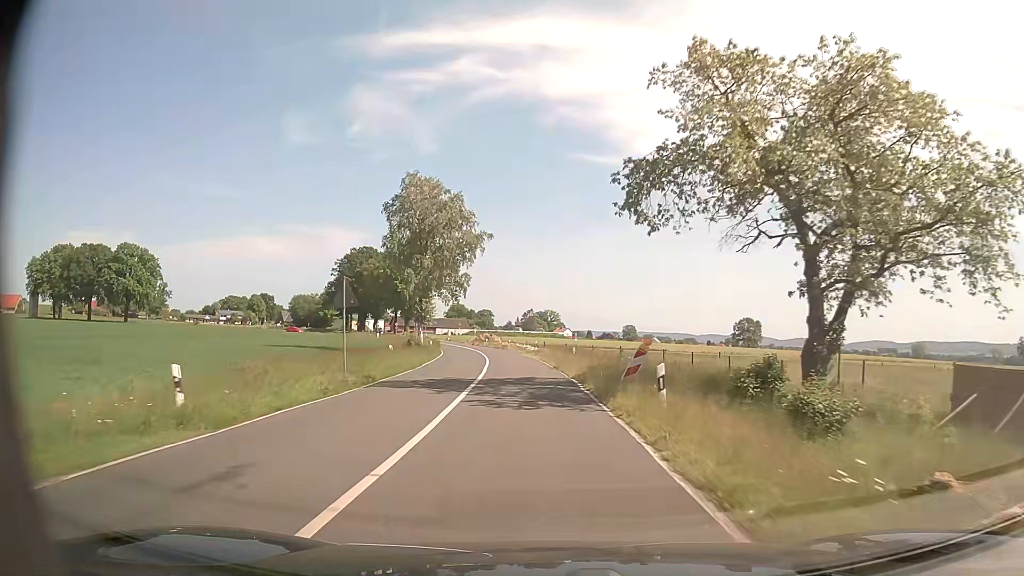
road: secondary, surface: asphalt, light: Day
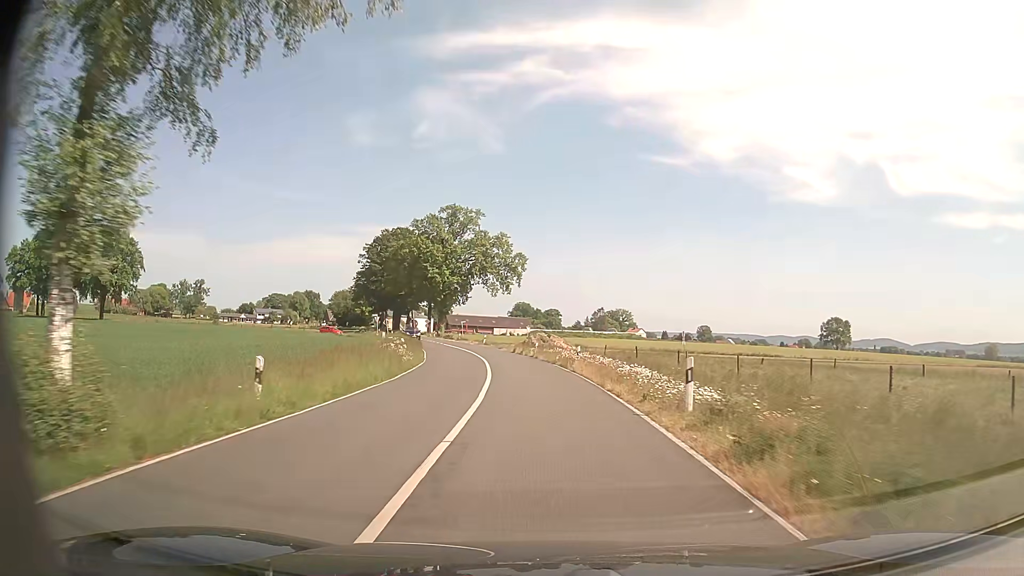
(-1.6, +36.6) m; -5°
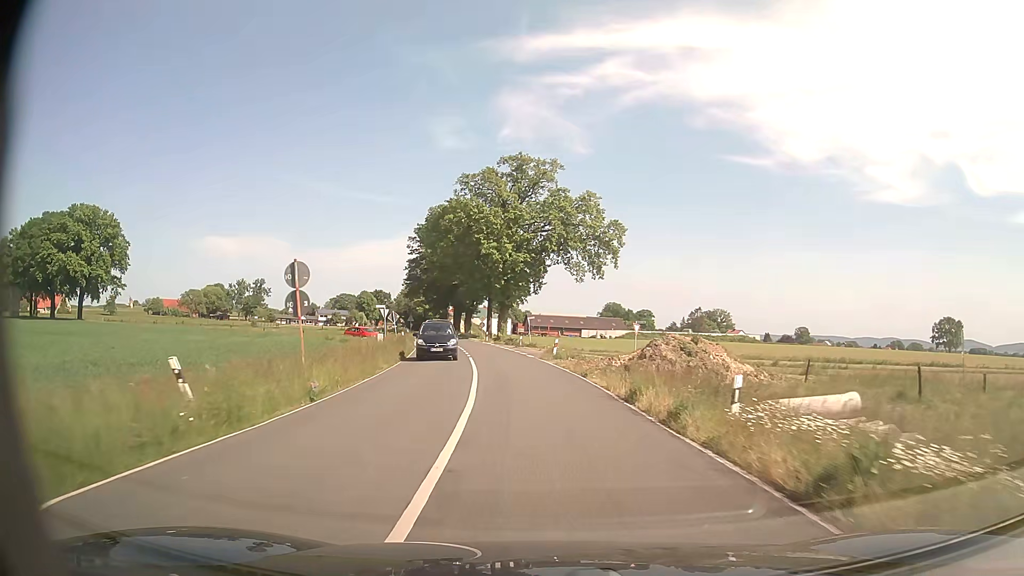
(-1.9, +34.0) m; -8°
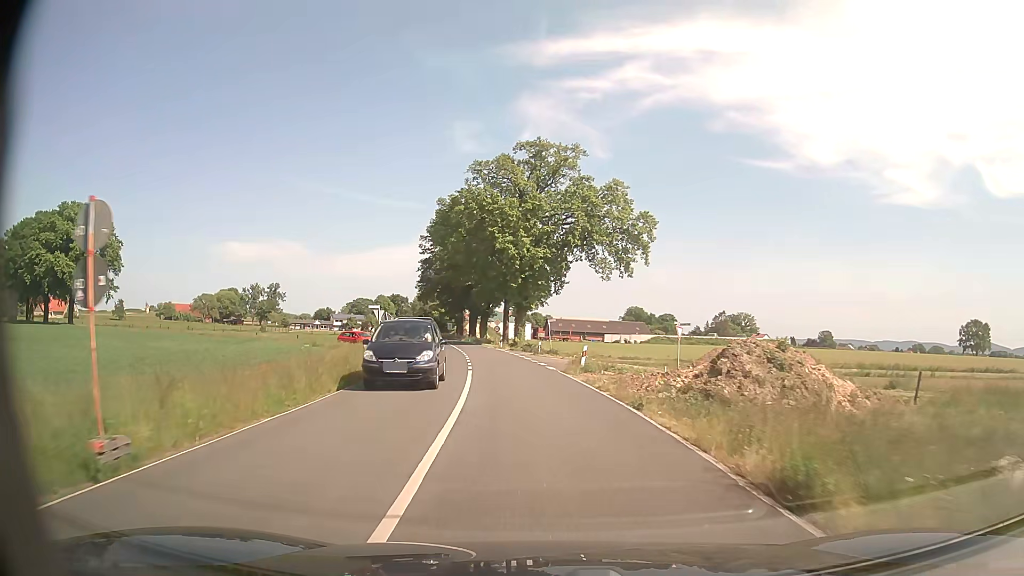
(-0.1, +8.1) m; -2°
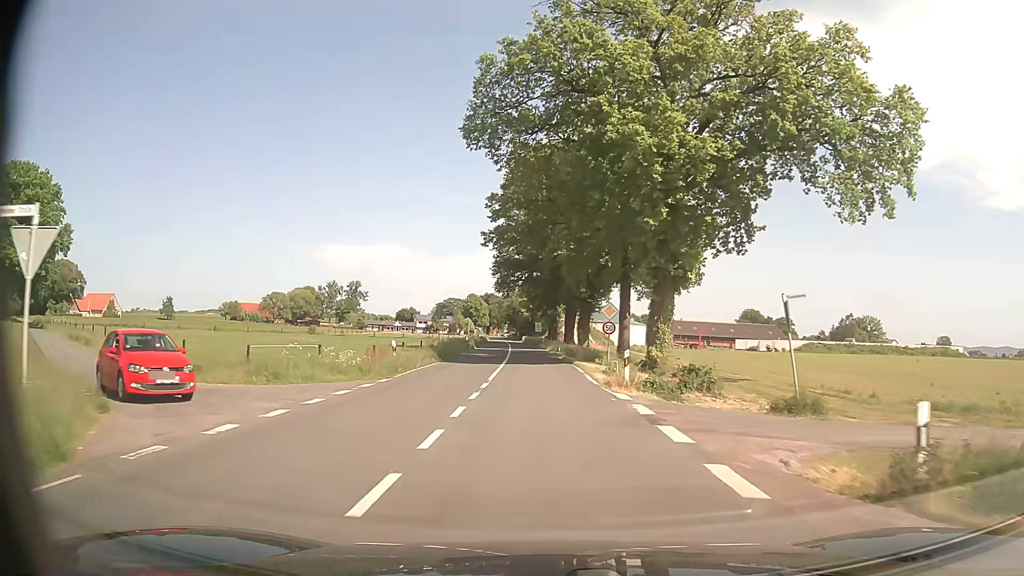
(-2.9, +38.0) m; -9°
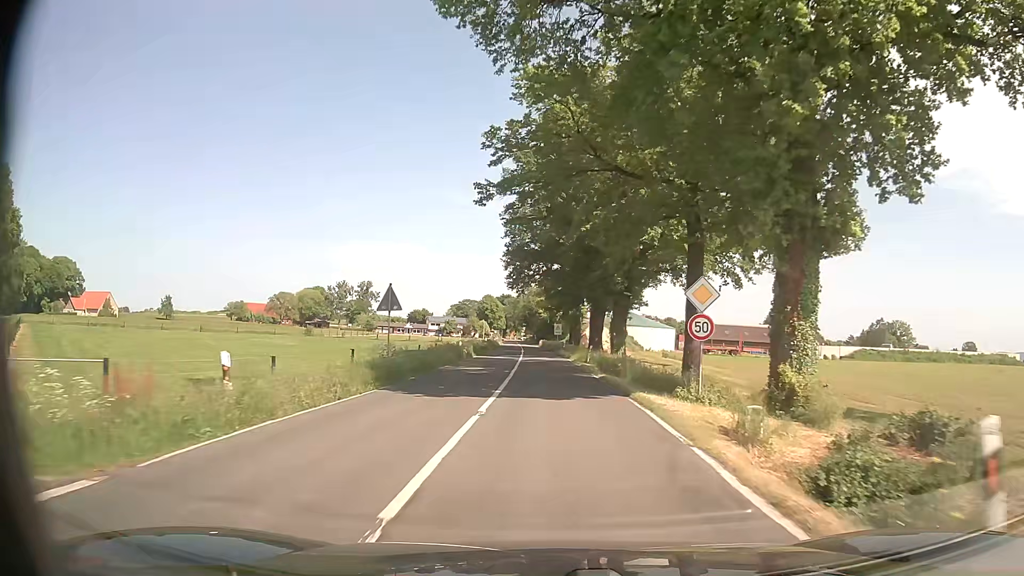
(-0.3, +14.7) m; -2°
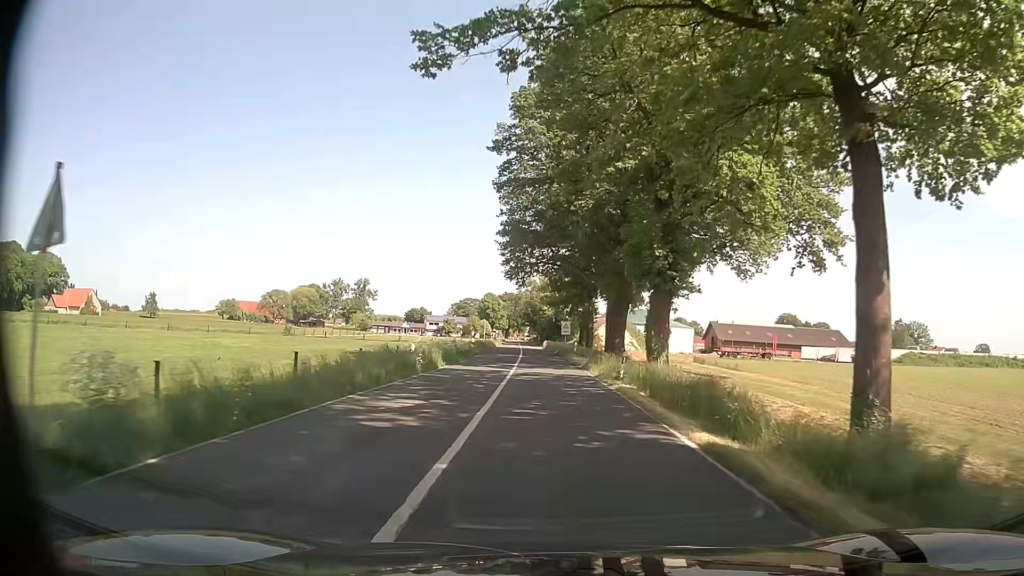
(0.0, +14.9) m; 0°
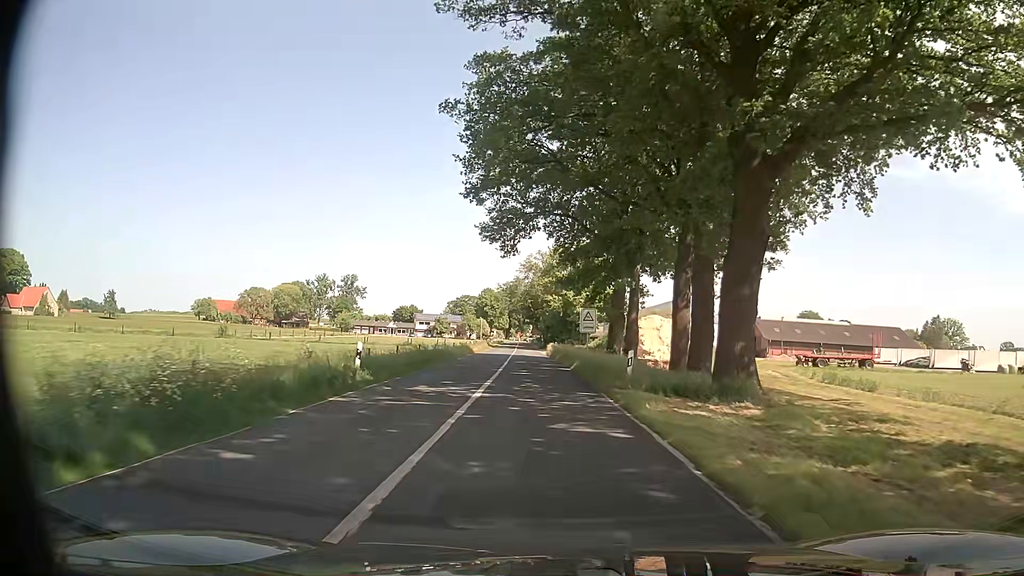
(-0.1, +30.2) m; 0°
(0, +10) (0, +20) (-1, +30) (-1, +40) (-1, +50) (-2, +60) (-2, +70) (-3, +80) (-3, +90) (-3, +100) m
